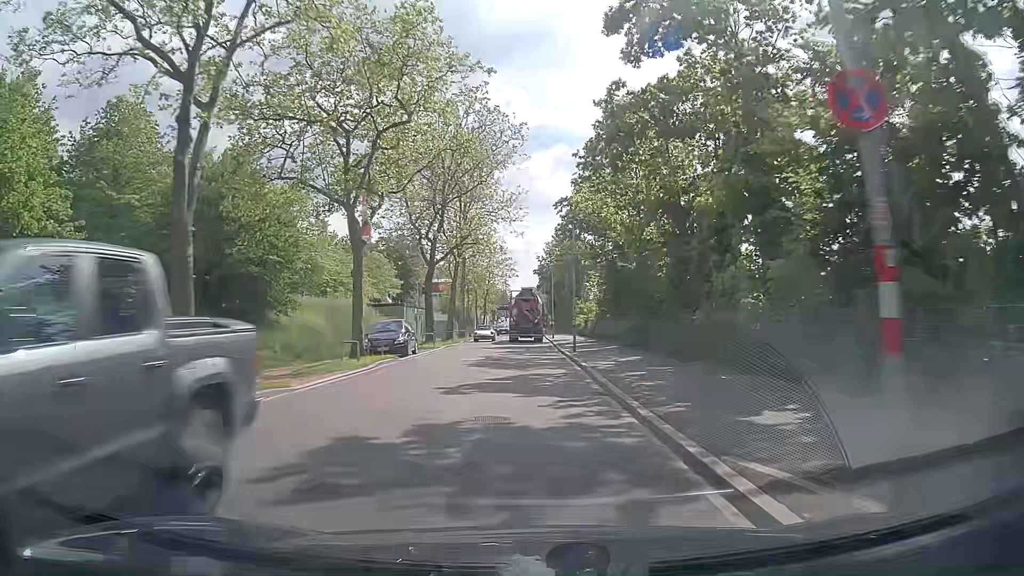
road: tertiary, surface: asphalt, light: Day
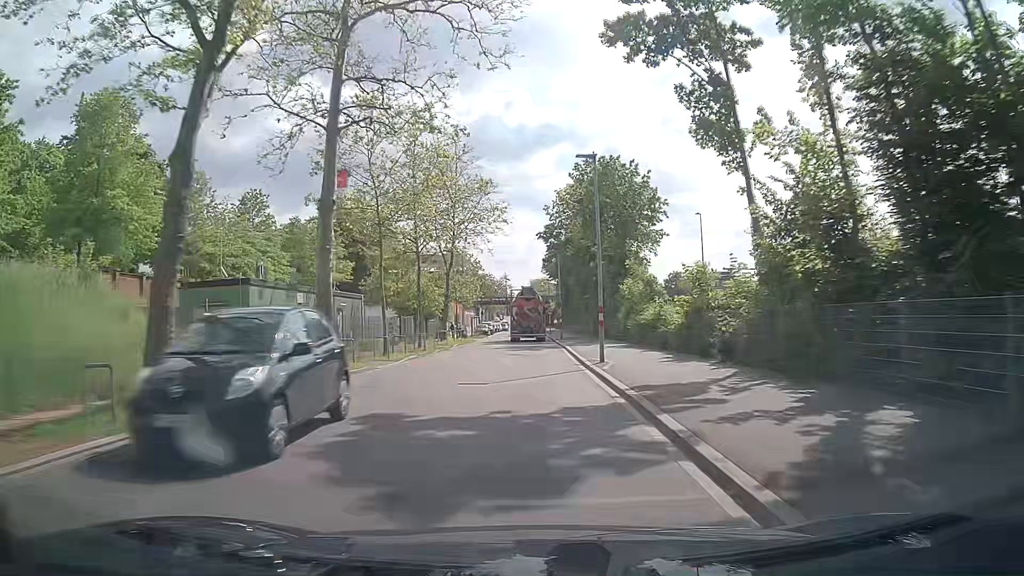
(+0.1, +39.6) m; 0°
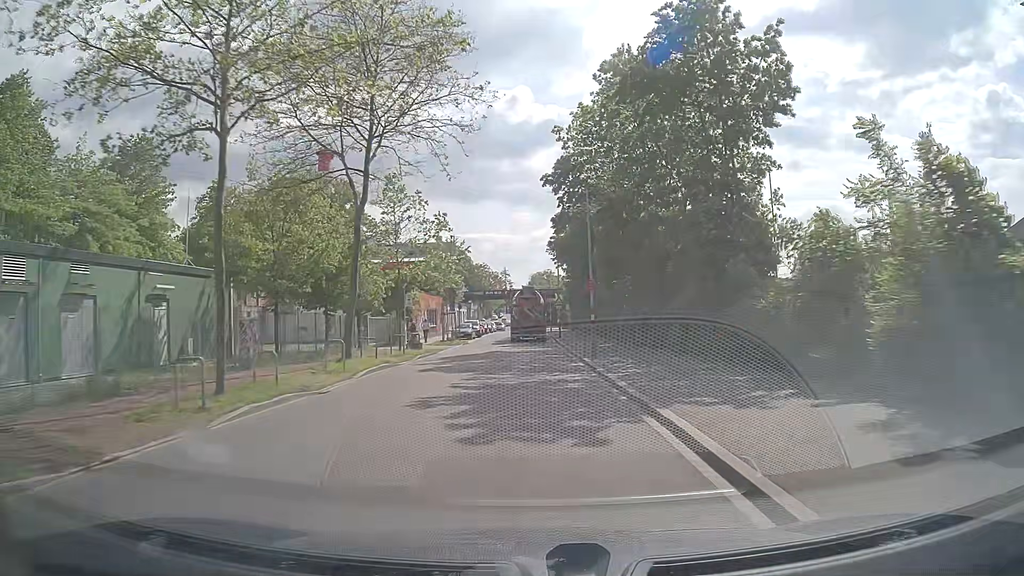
(-0.1, +23.7) m; 0°
(0, +10) (0, +20) (0, +30) (0, +40) (0, +50) (0, +60) (0, +70) (0, +80) (0, +90) (0, +100) m
